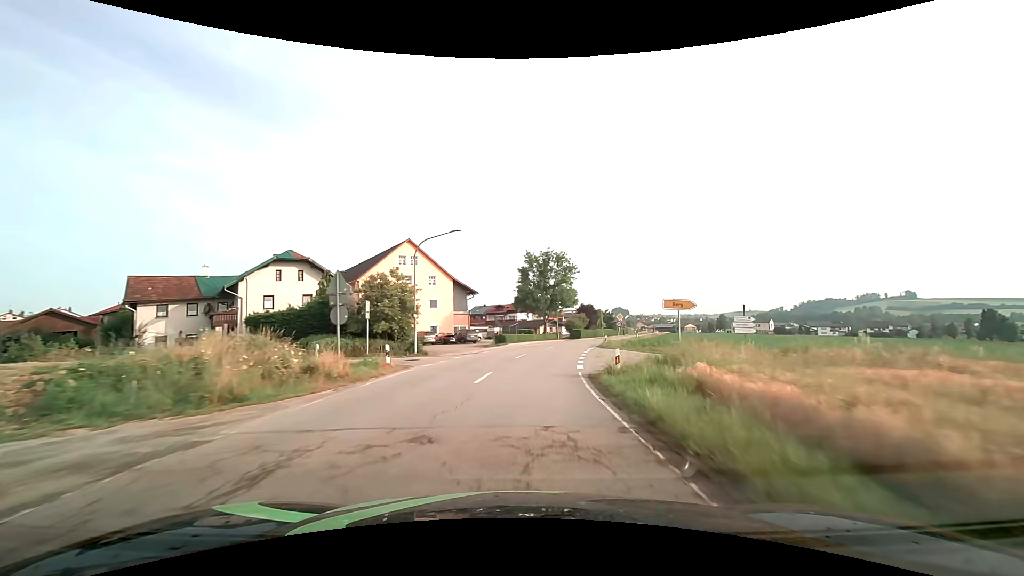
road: secondary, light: Day
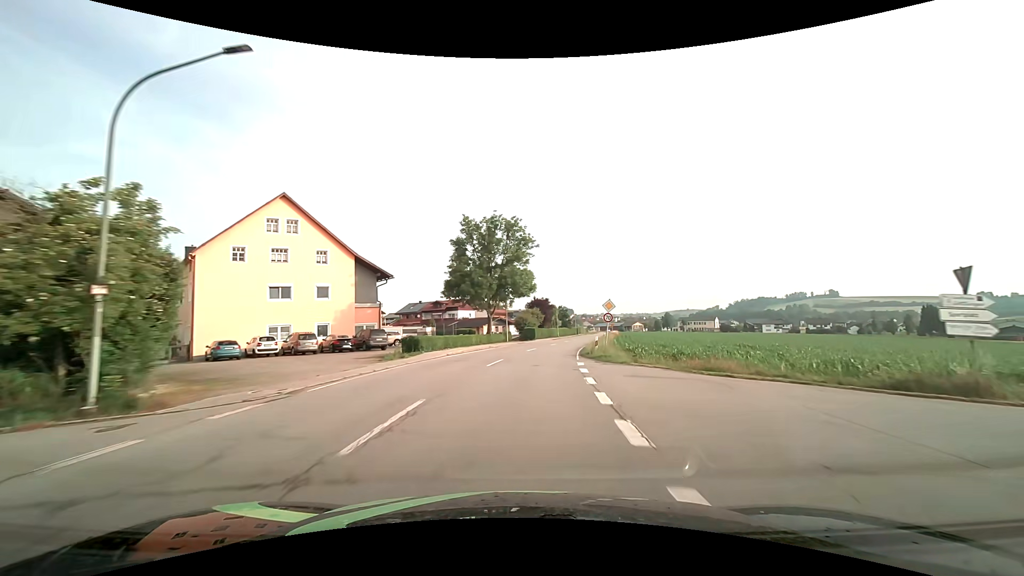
(+1.1, +19.7) m; +6°
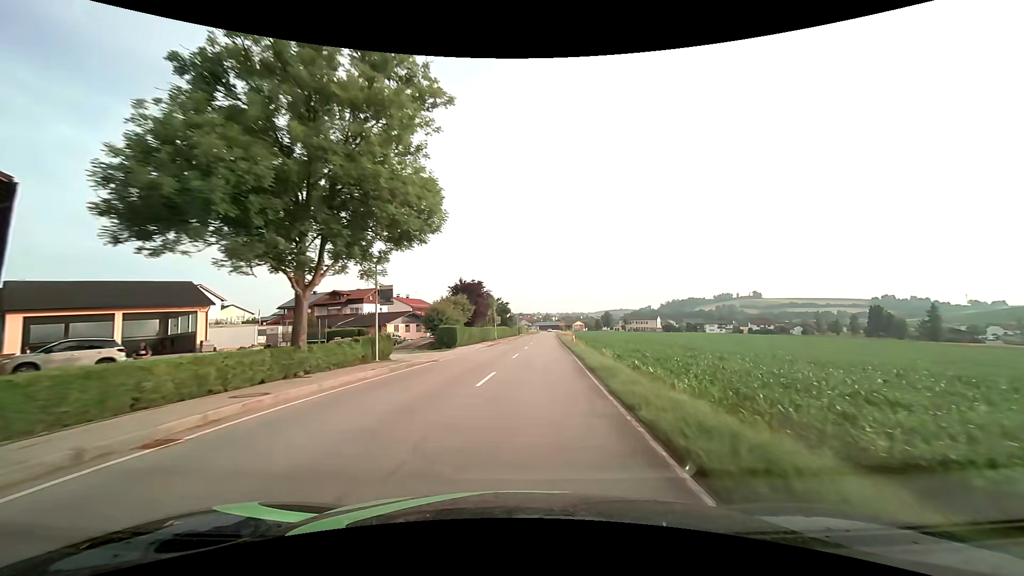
(+2.1, +29.4) m; +7°
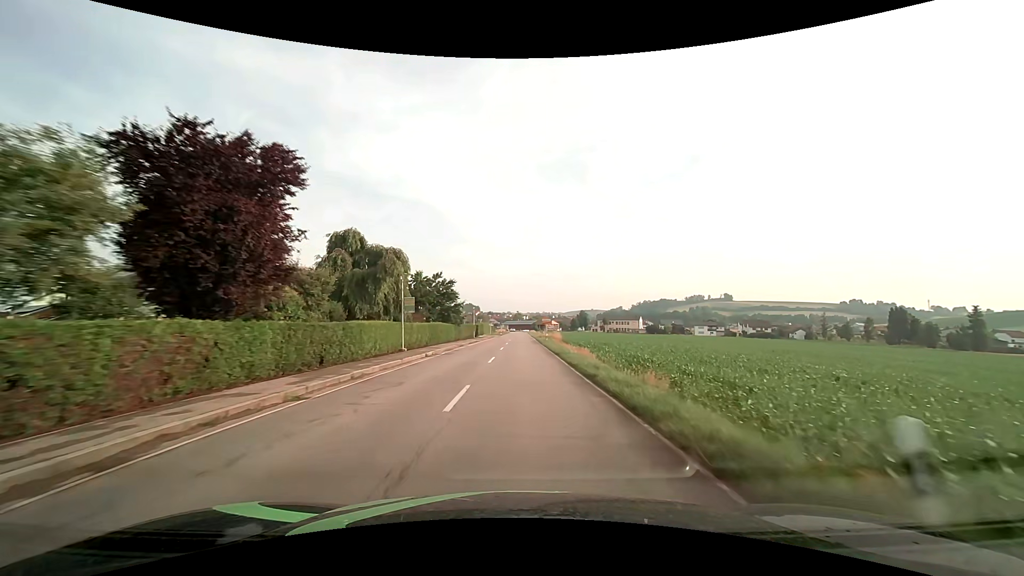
(+2.2, +39.4) m; +4°
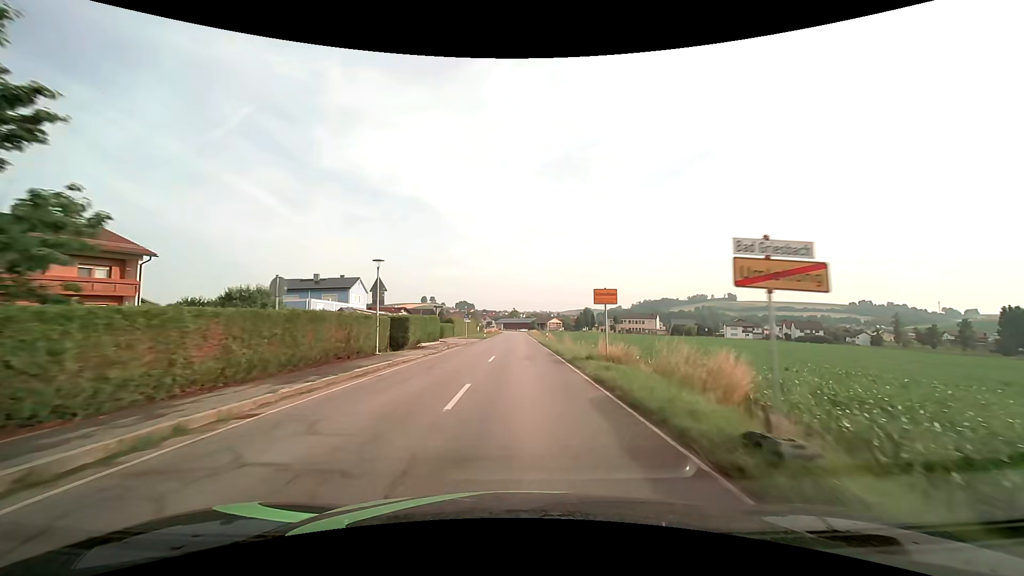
(+0.1, +47.5) m; 0°
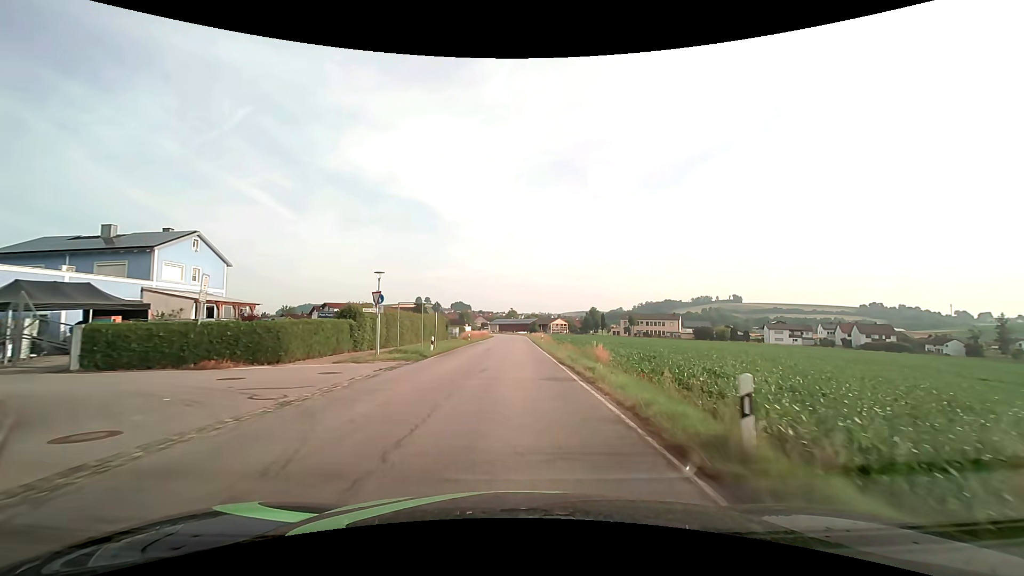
(+0.2, +41.9) m; 0°
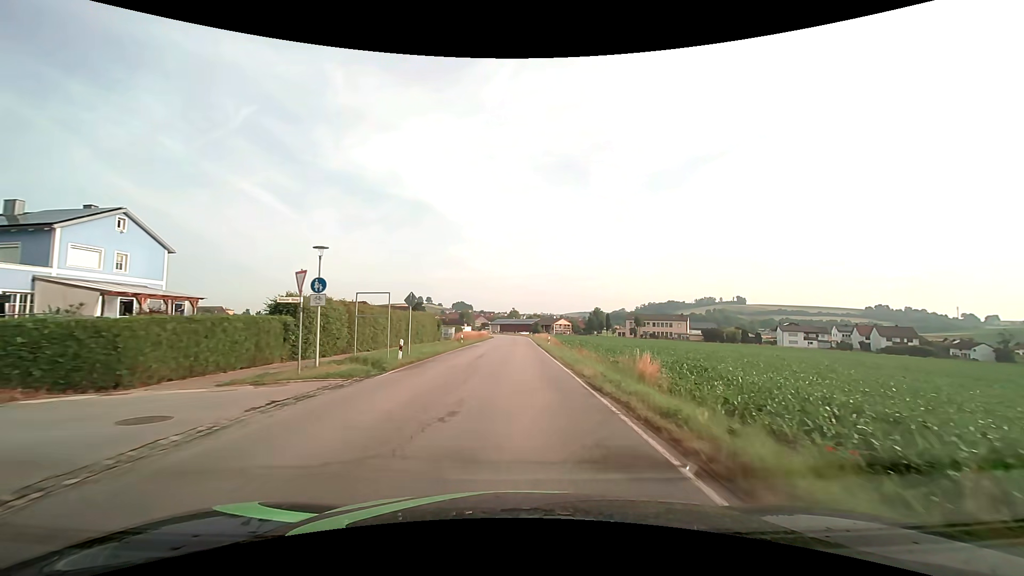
(0.0, +8.3) m; 0°
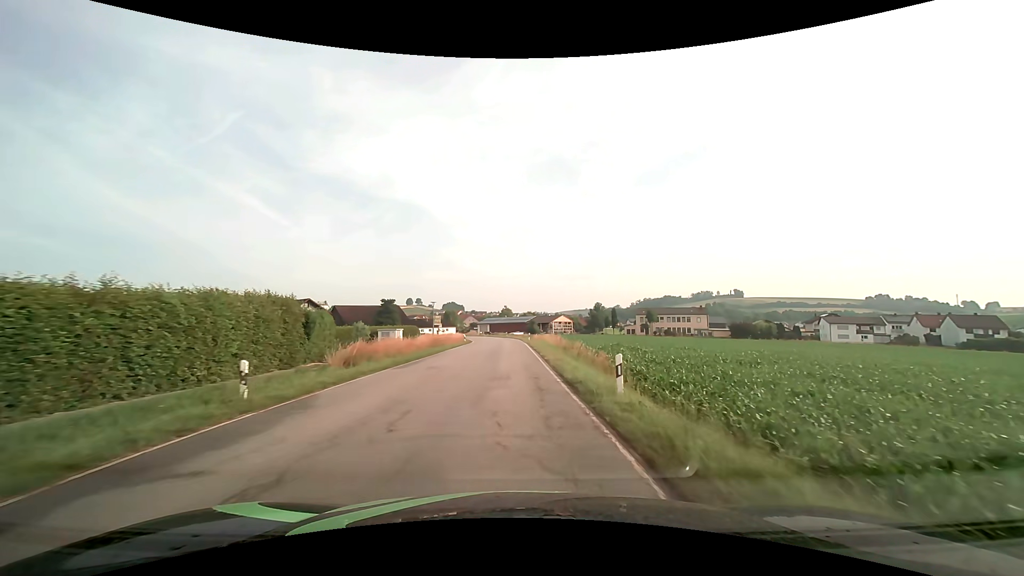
(+0.5, +33.4) m; +1°
(0, +10) (0, +20) (0, +30) (-1, +40) (-1, +50) (-2, +60) (-2, +70) (-4, +80) (-5, +90) (-8, +99) m
